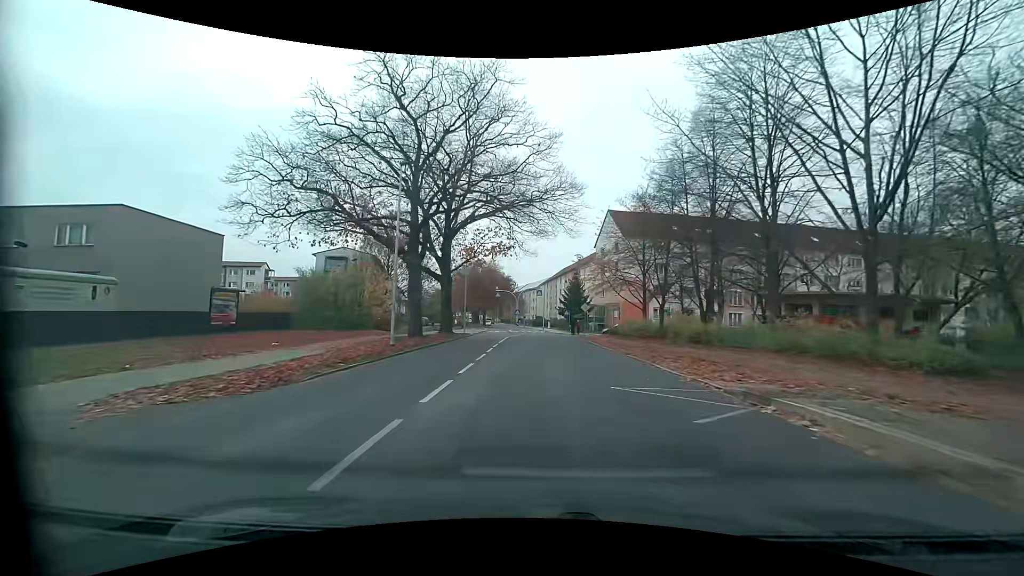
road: tertiary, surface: asphalt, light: Day
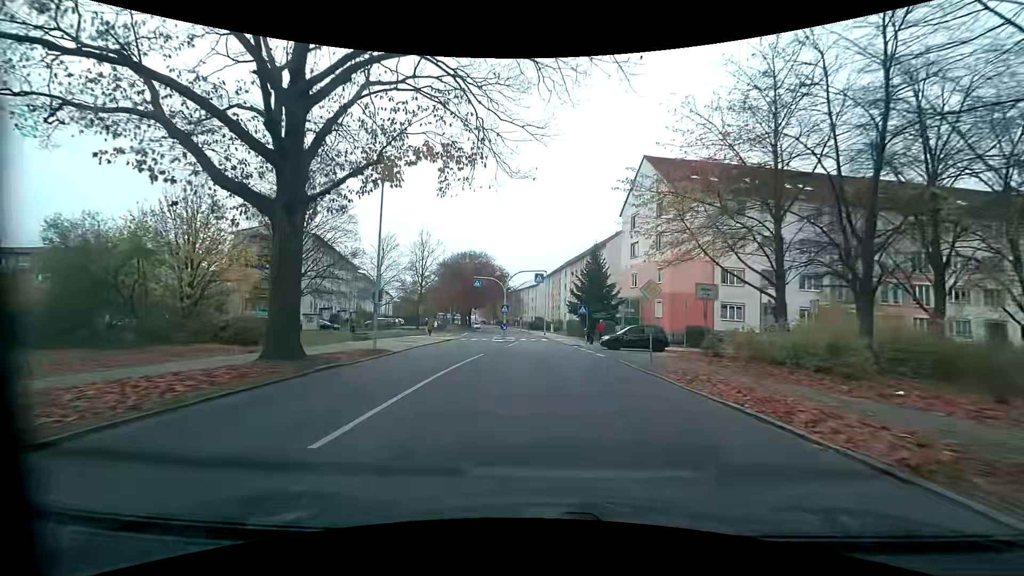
(+0.2, +25.4) m; +1°
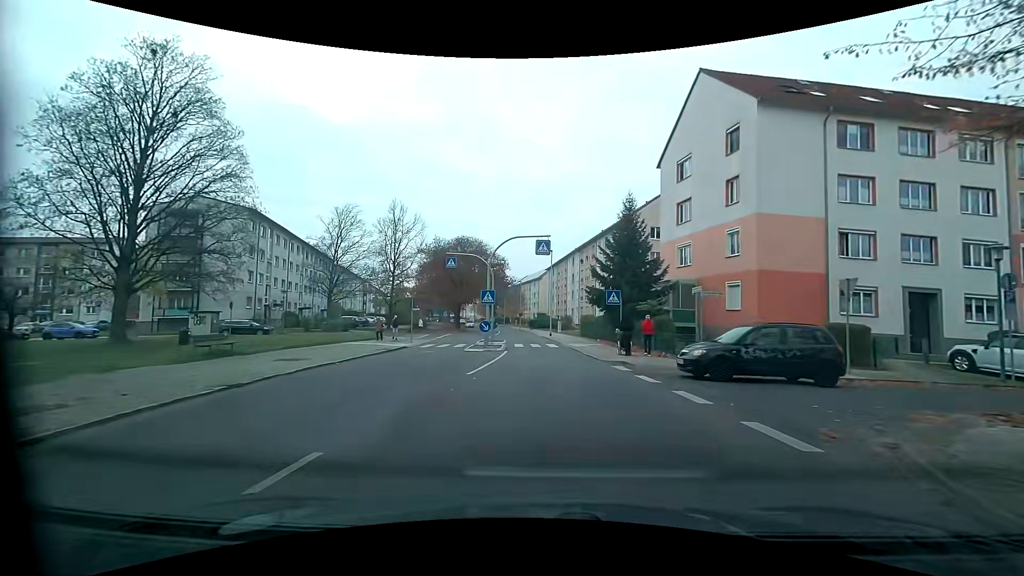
(-0.1, +16.2) m; 0°
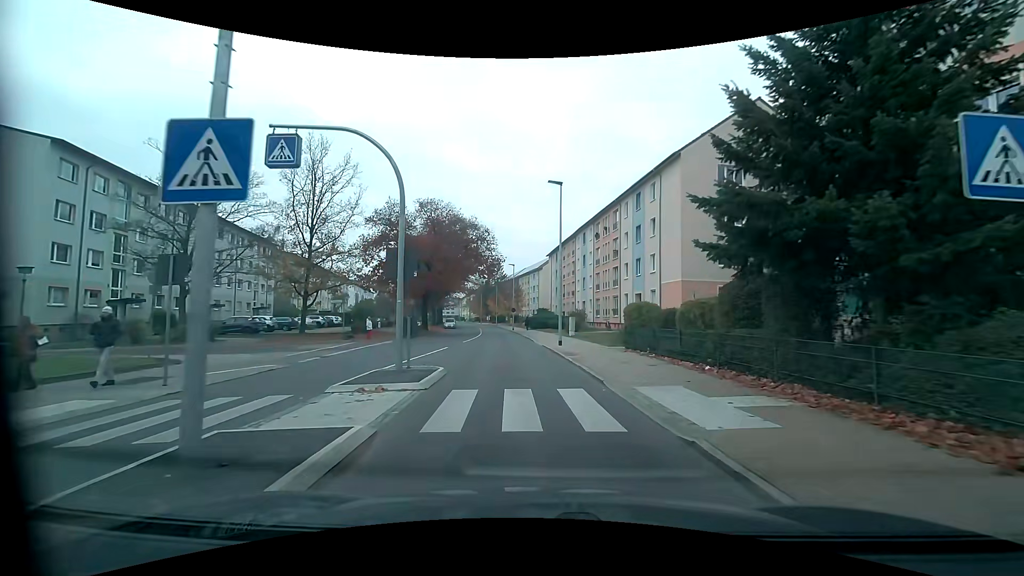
(0.0, +22.7) m; -1°
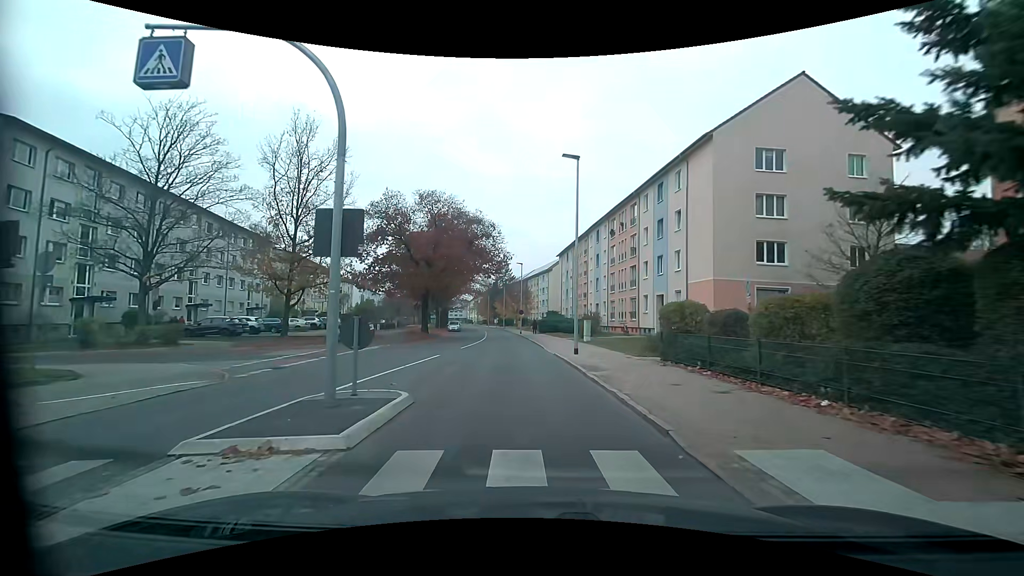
(0.0, +4.5) m; 0°
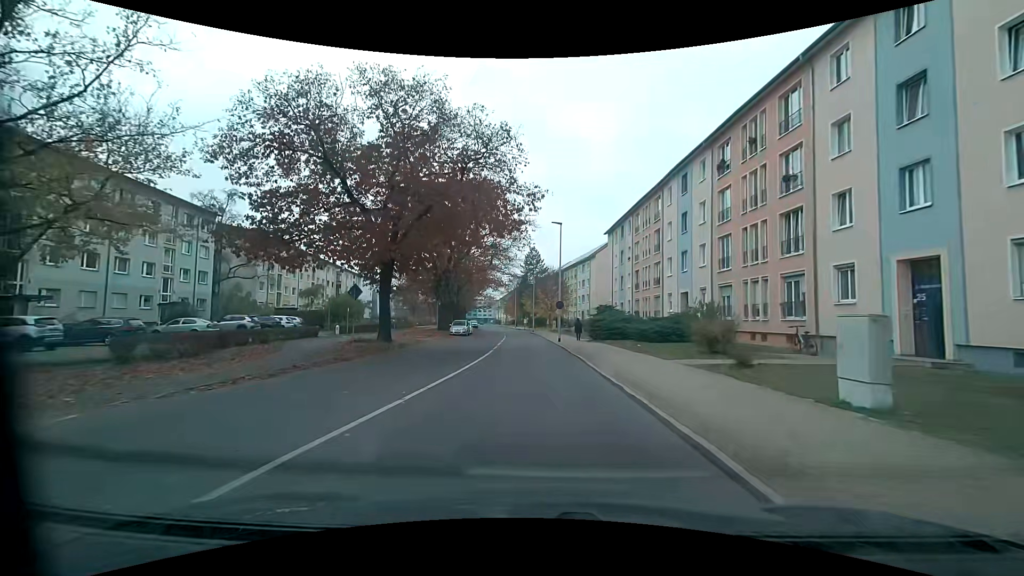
(-1.2, +23.9) m; -4°
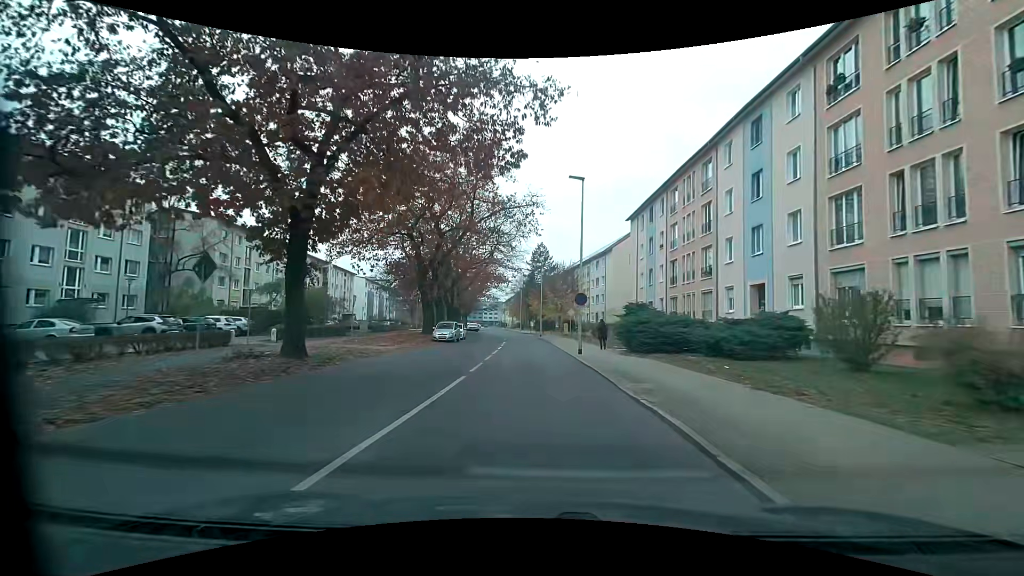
(-0.1, +11.5) m; -1°
